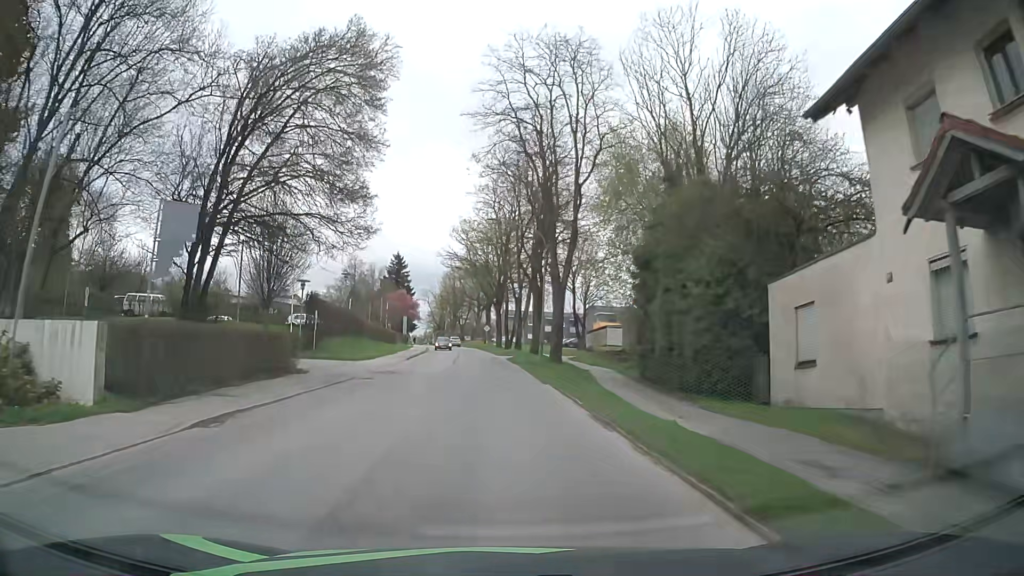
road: secondary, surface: asphalt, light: Day
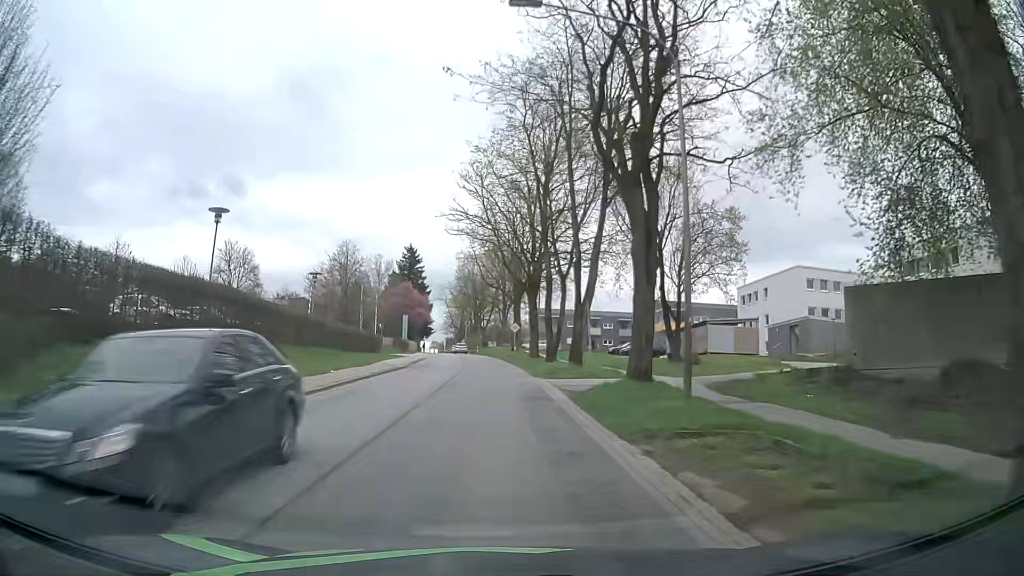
(-0.6, +30.1) m; -3°
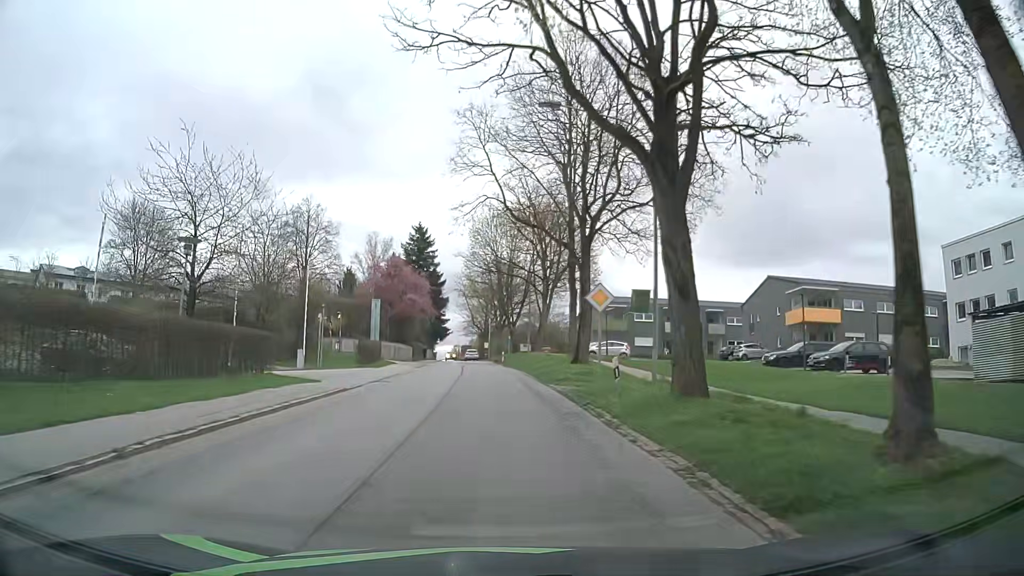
(-0.7, +37.1) m; -2°
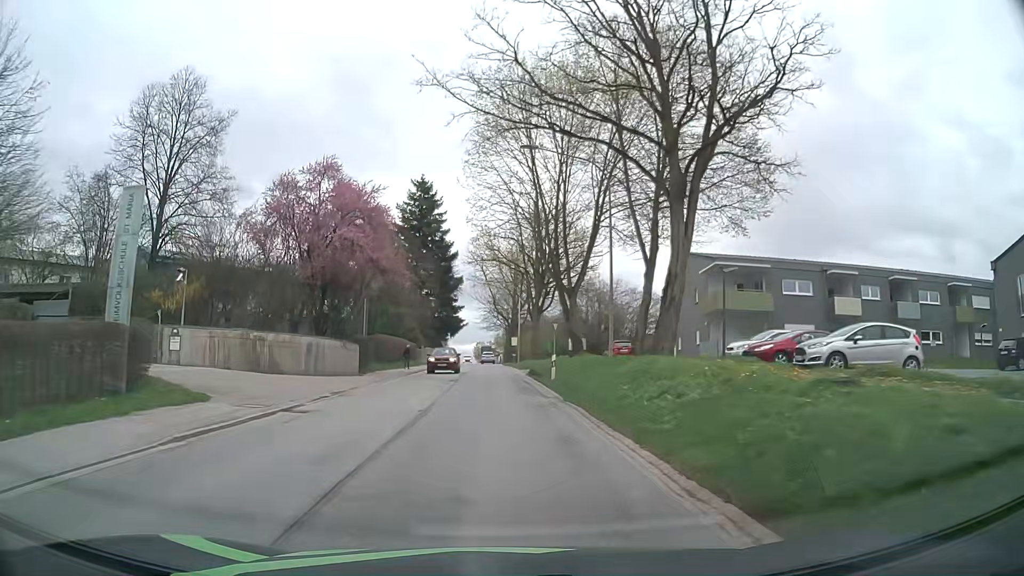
(-0.9, +37.5) m; -2°
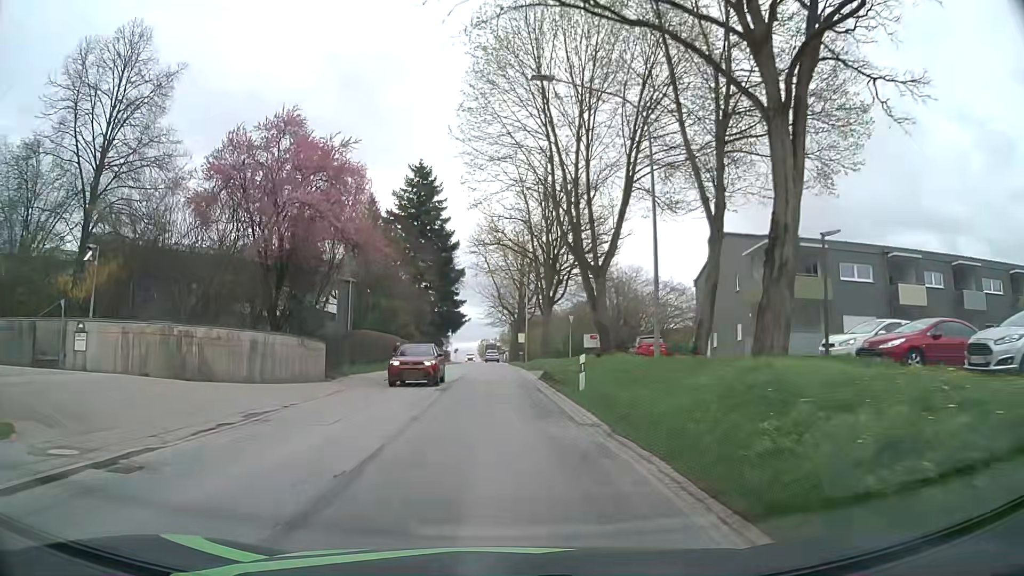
(0.0, +7.6) m; -1°
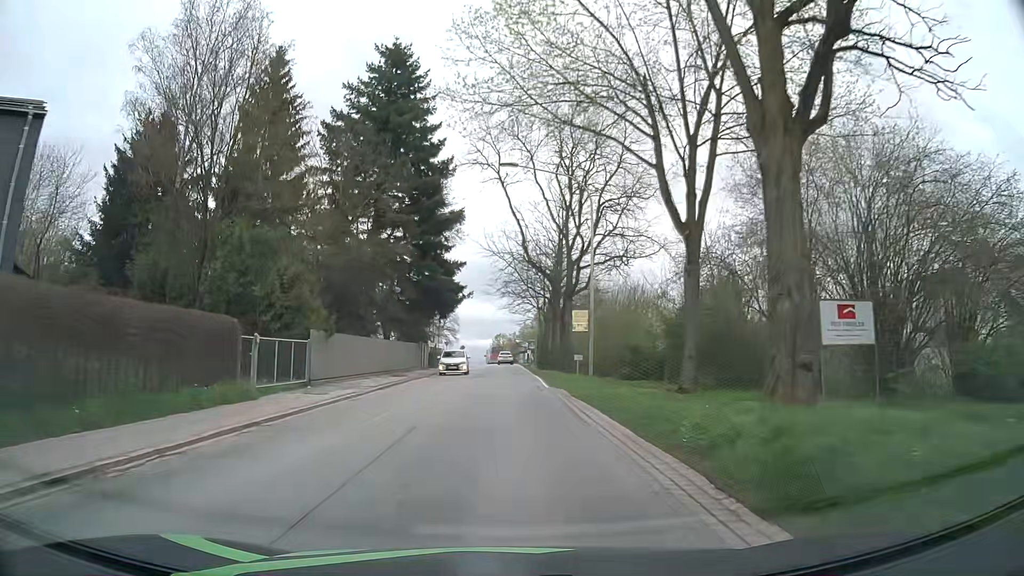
(-0.6, +38.5) m; -1°
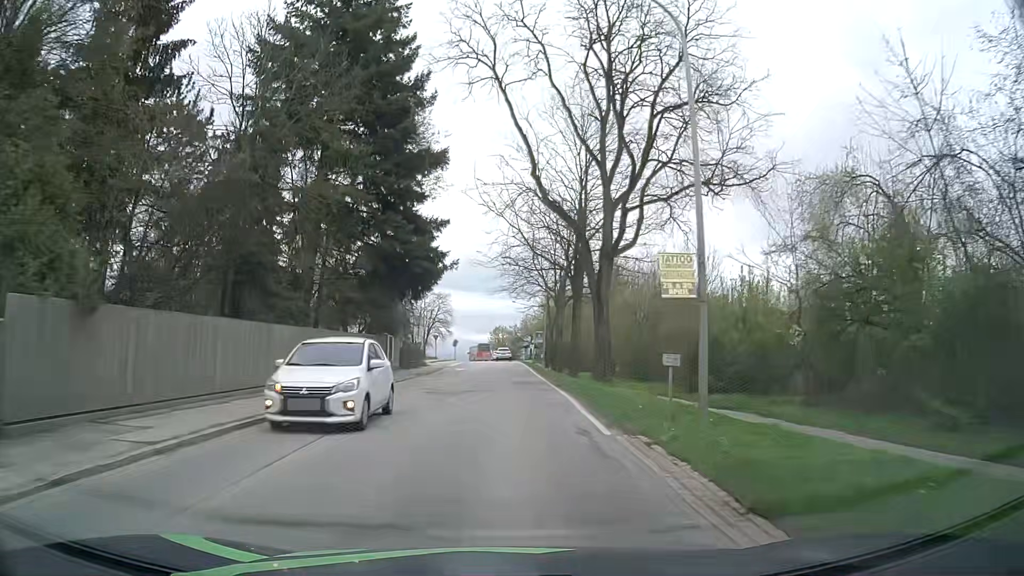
(0.0, +15.6) m; +1°
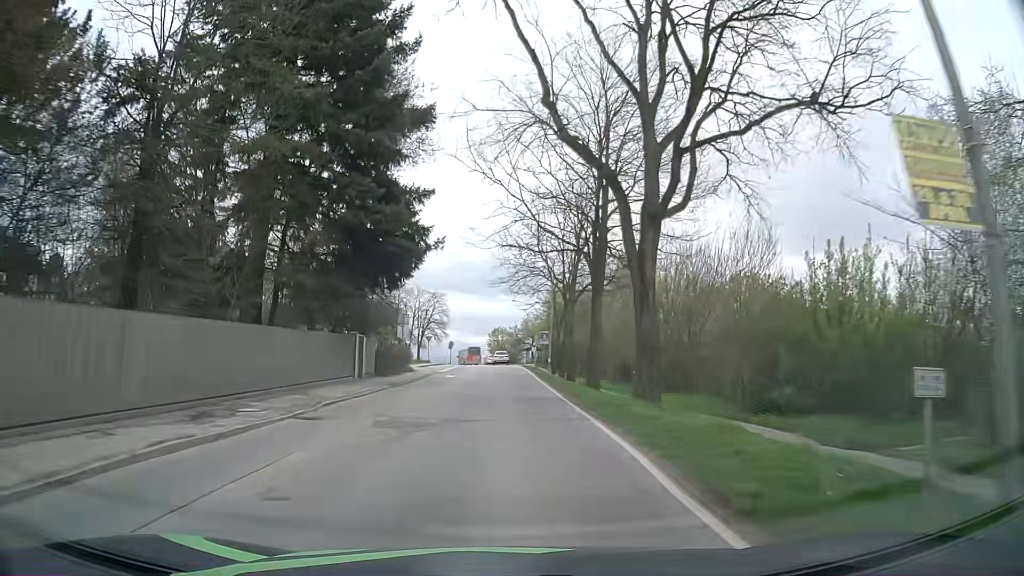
(-0.1, +7.9) m; -1°
(0, +10) (0, +20) (0, +30) (0, +40) (0, +50) (0, +60) (0, +70) (-1, +80) (-1, +90) (-3, +100) m
